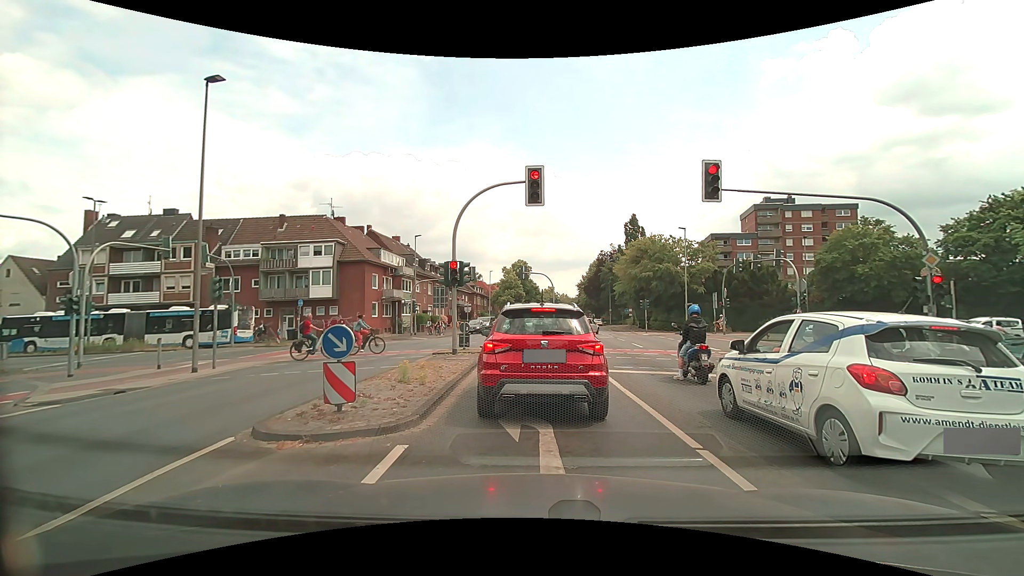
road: secondary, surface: asphalt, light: Day
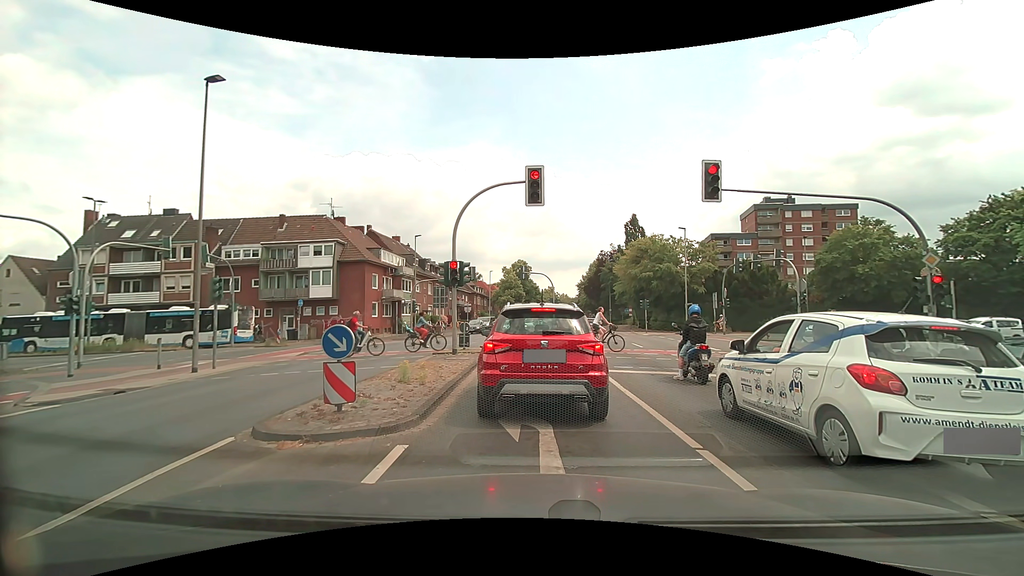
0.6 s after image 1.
(0.0, 0.0) m; 0°
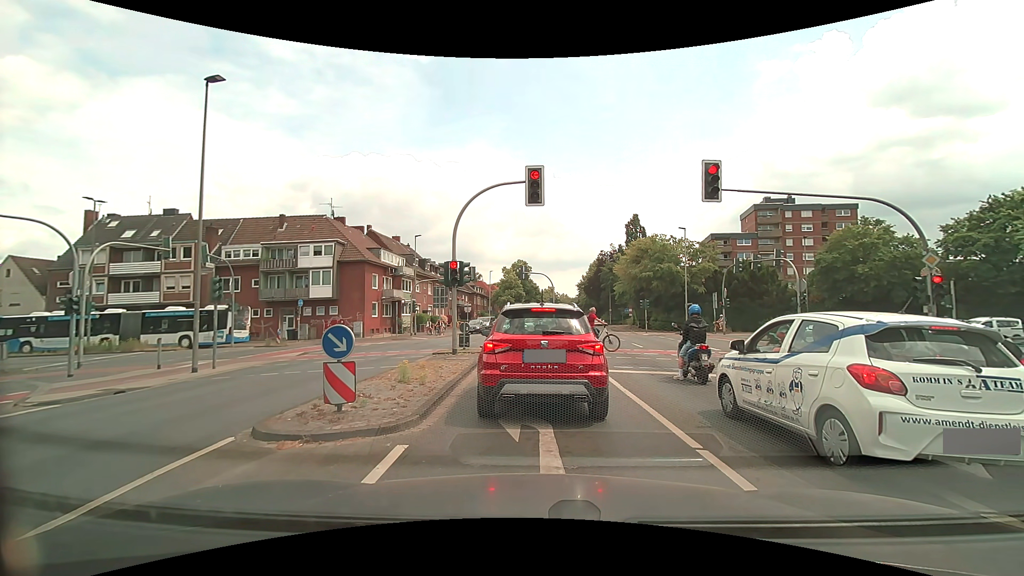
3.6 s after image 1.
(0.0, 0.0) m; 0°
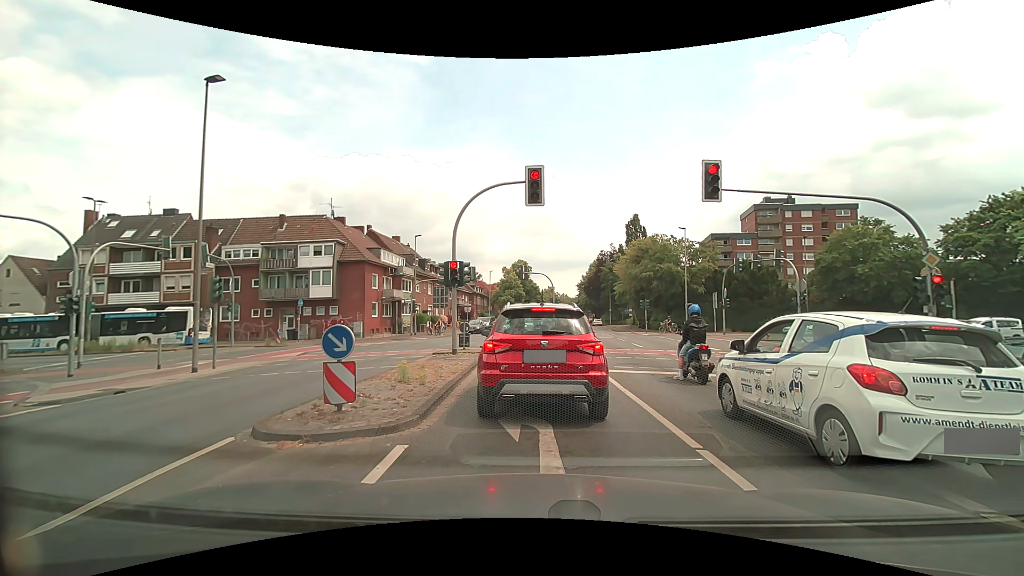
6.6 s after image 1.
(0.0, 0.0) m; 0°
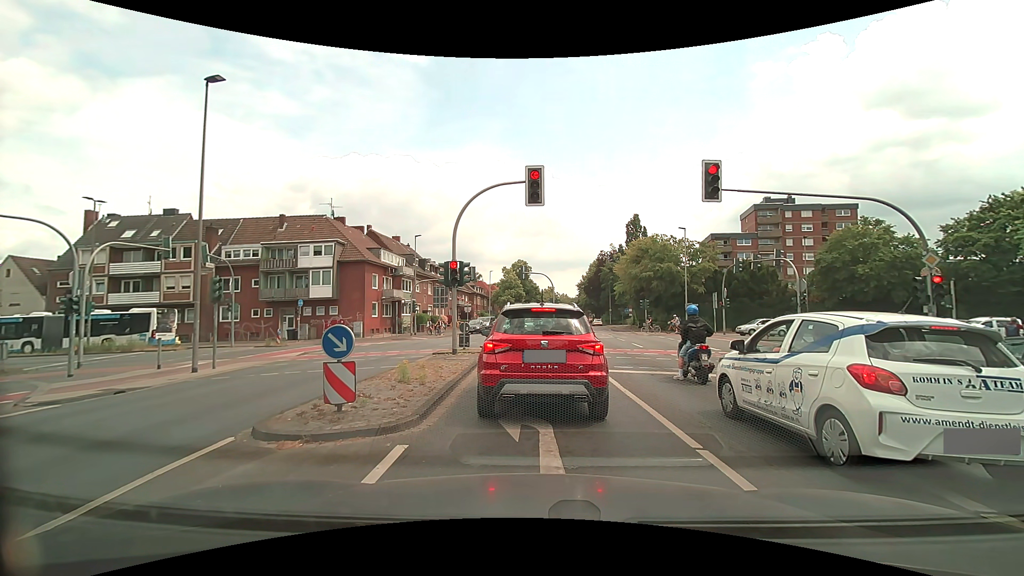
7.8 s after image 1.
(0.0, 0.0) m; 0°
(0, +10) (0, +20) (-2, +30) (-9, +37) (-18, +40) (-28, +39) (-38, +39) (-48, +38) (-58, +37) (-68, +37) m
